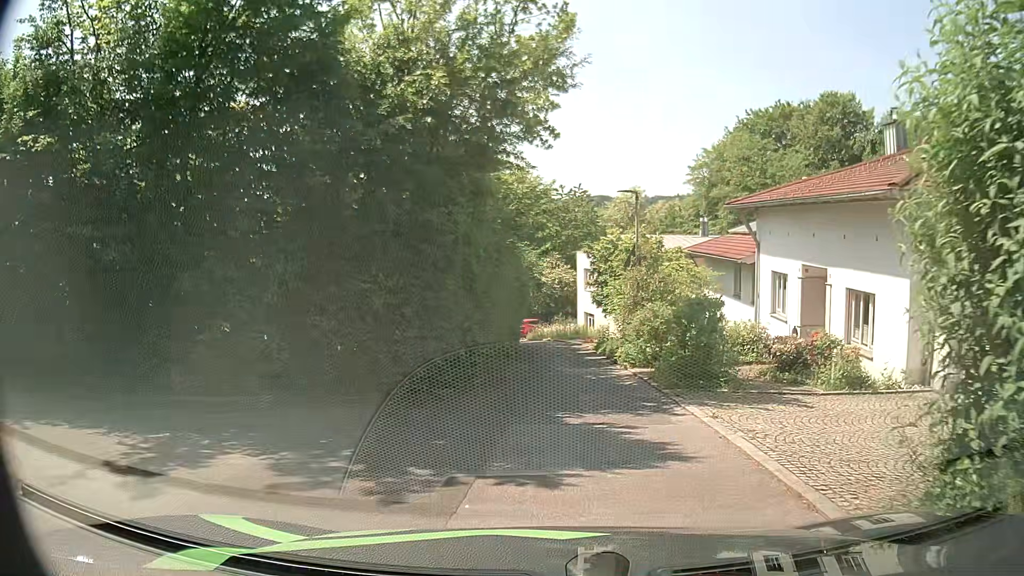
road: residential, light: Day
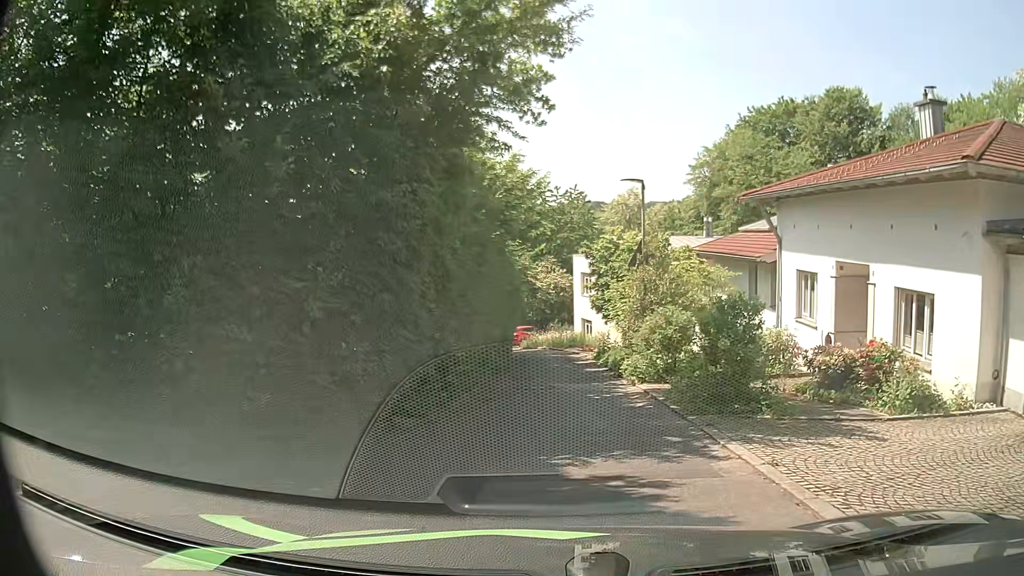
(0.0, +2.5) m; -1°
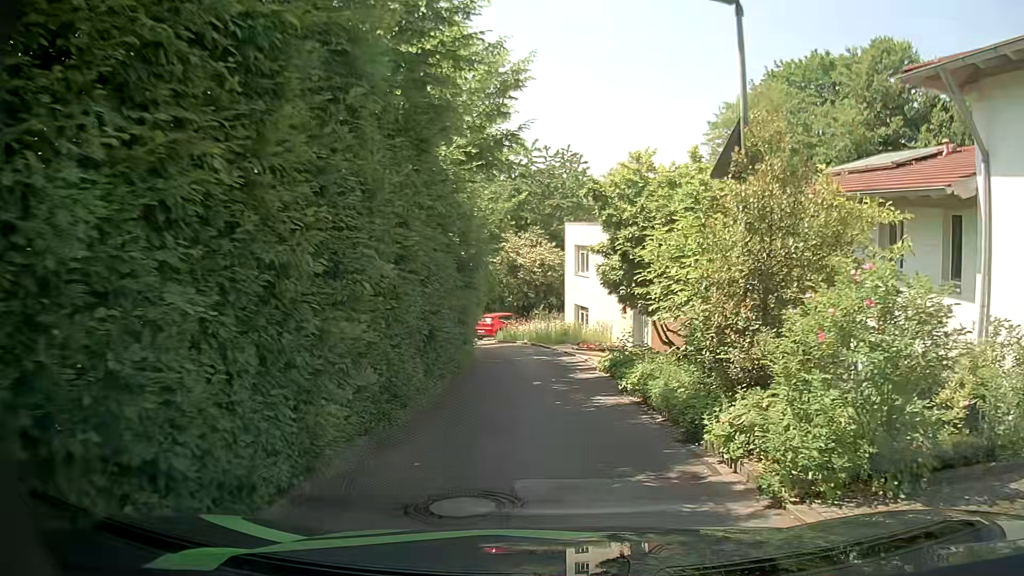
(+0.2, +10.0) m; +3°
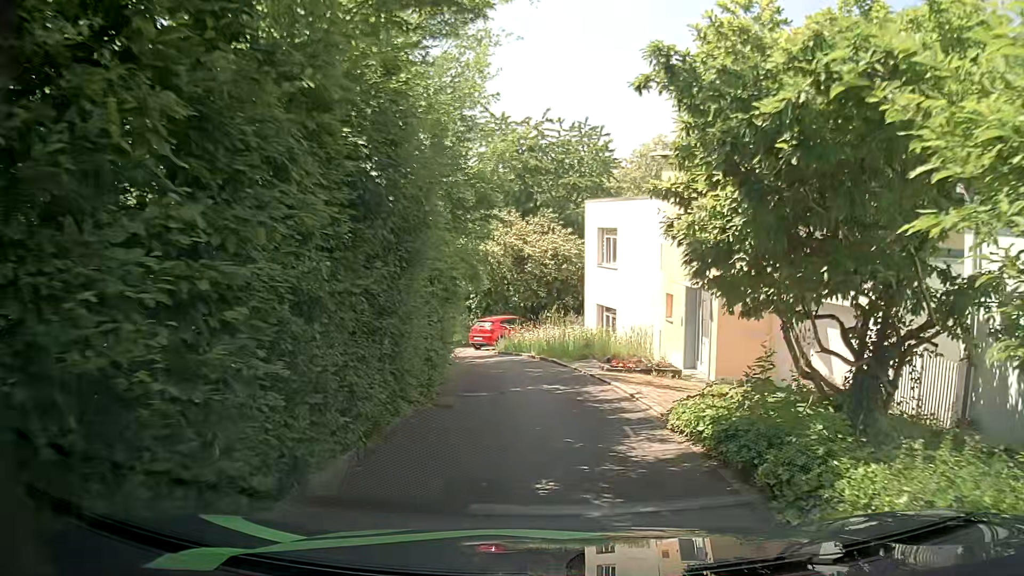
(-0.2, +7.8) m; -1°
